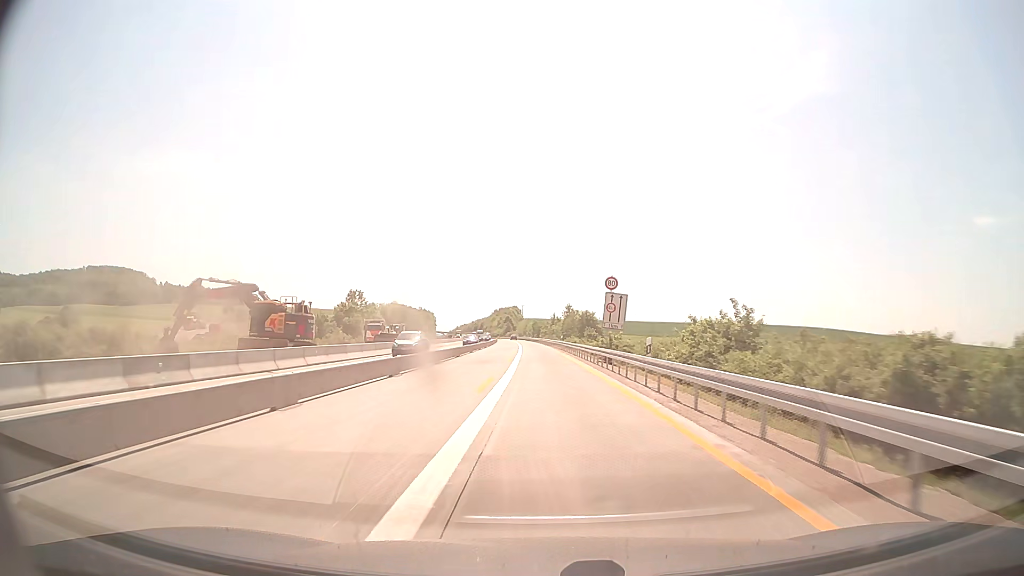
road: motorway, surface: concrete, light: Day
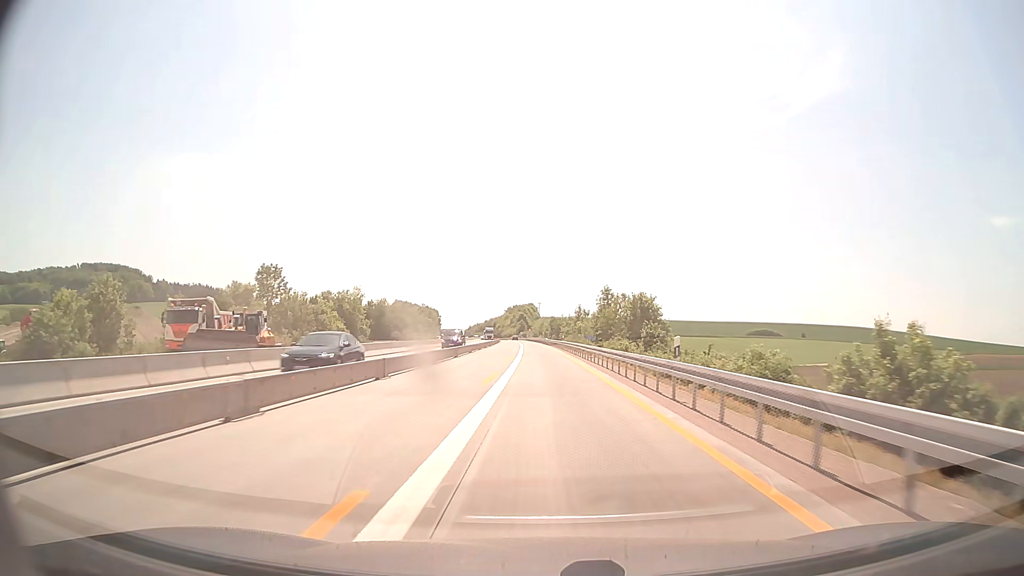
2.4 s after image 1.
(-0.7, +52.0) m; -1°
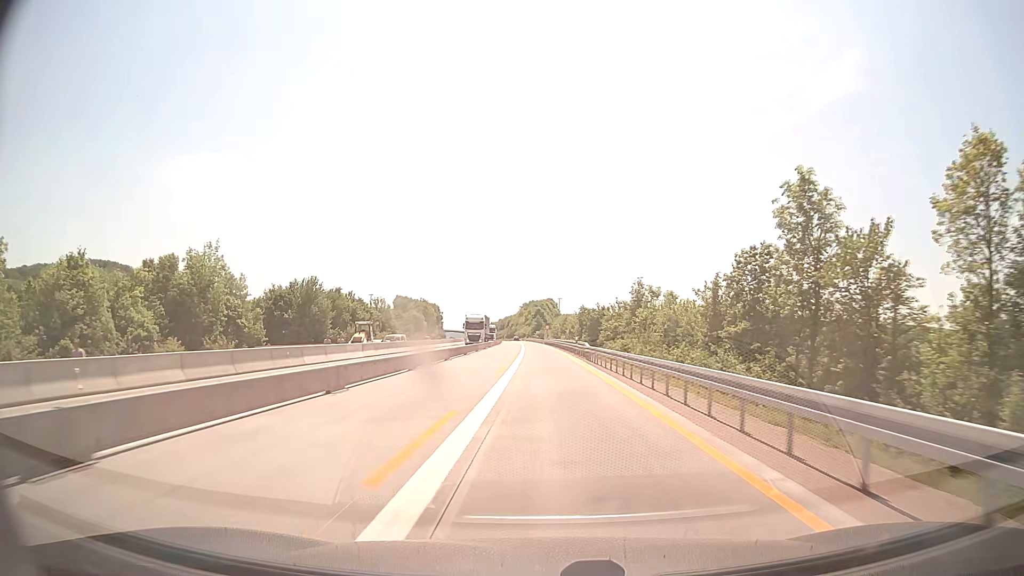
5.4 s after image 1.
(-1.0, +65.1) m; -2°
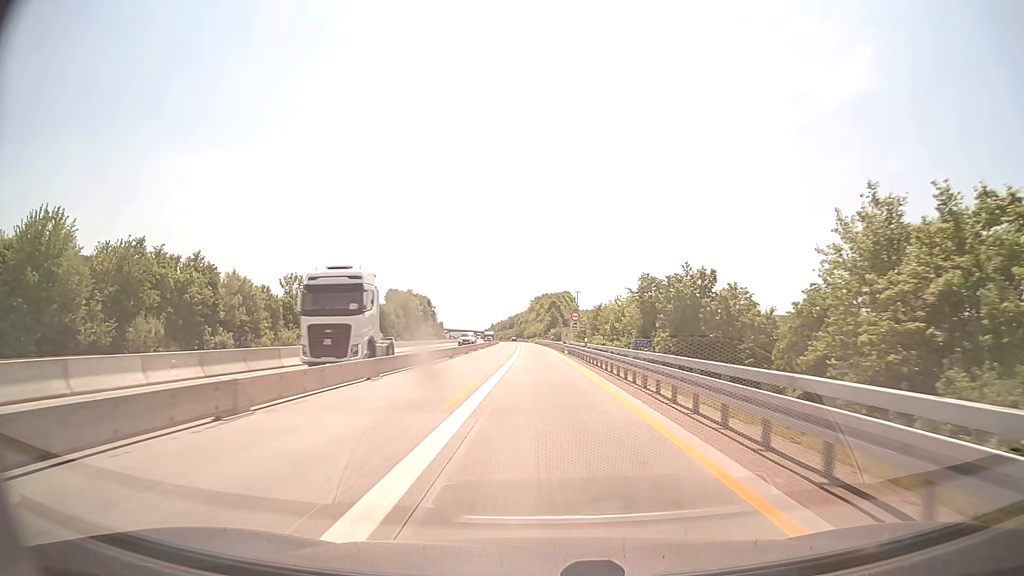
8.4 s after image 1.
(-0.6, +65.3) m; -1°
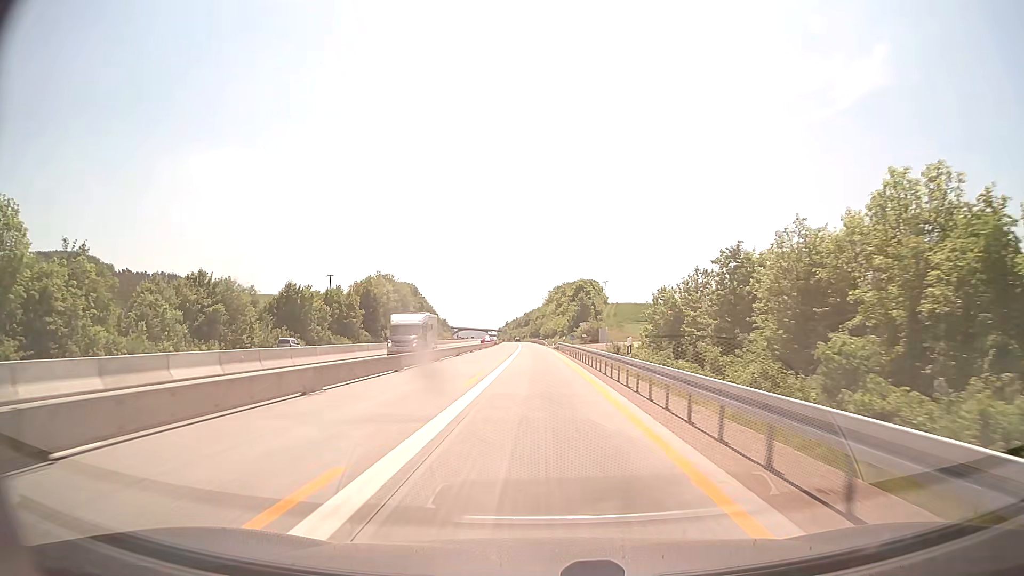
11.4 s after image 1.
(-0.7, +65.5) m; -1°
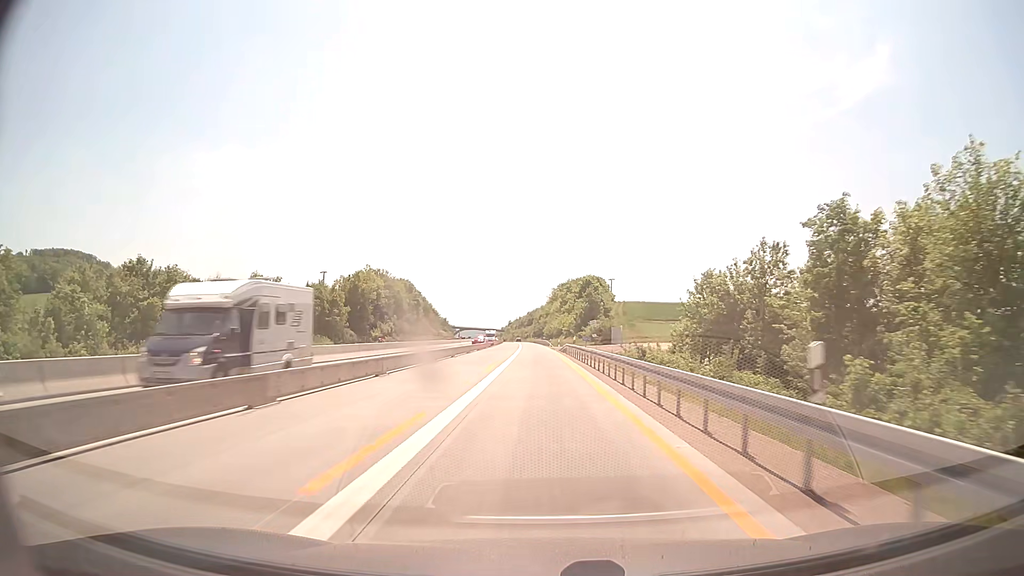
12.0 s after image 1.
(-0.1, +13.1) m; 0°
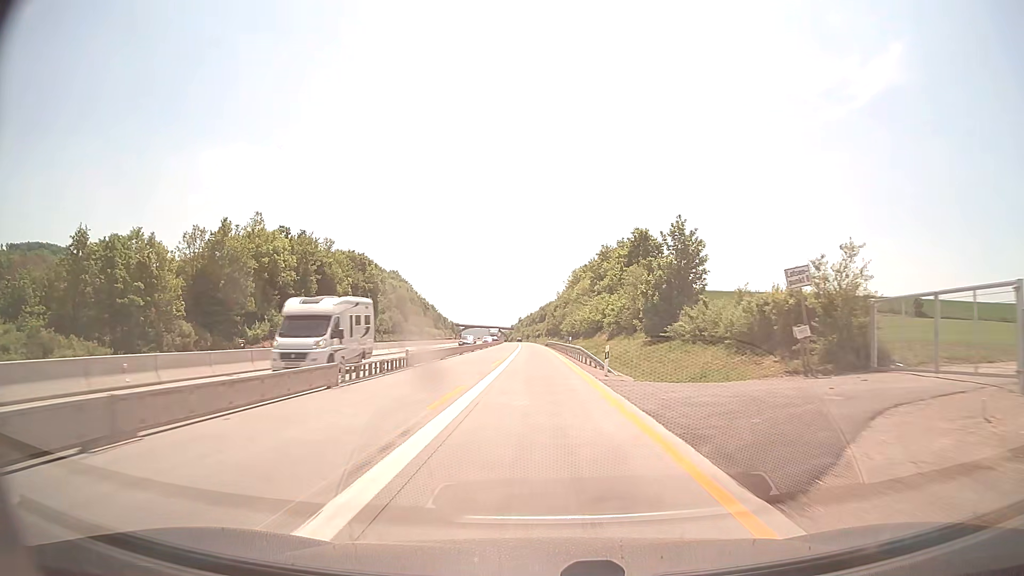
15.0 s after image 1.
(-0.7, +65.3) m; -1°
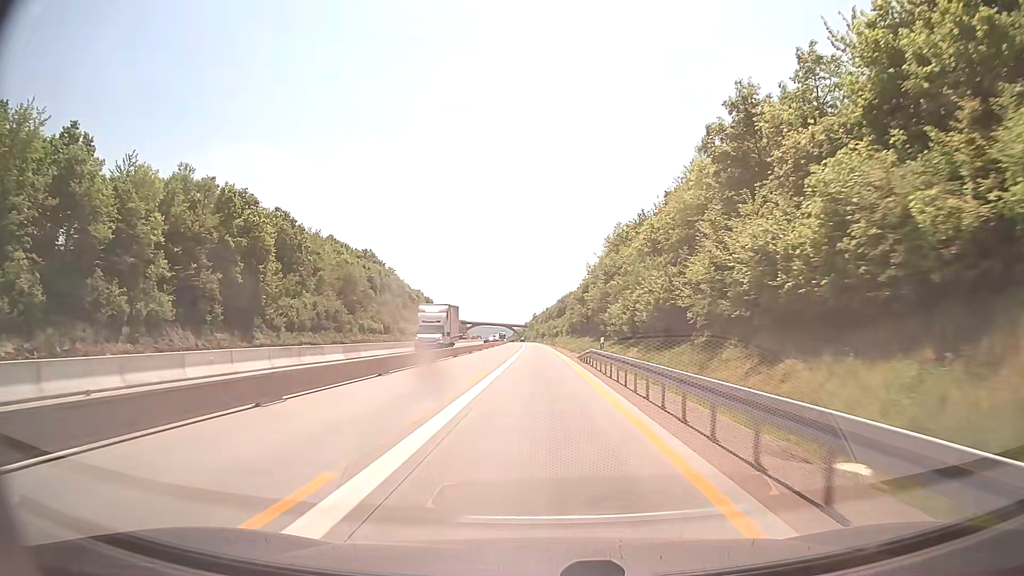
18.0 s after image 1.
(-0.8, +65.4) m; -1°
(0, +10) (0, +20) (0, +30) (0, +40) (0, +50) (0, +60) (0, +70) (-1, +80) (-1, +90) (-1, +100) m
